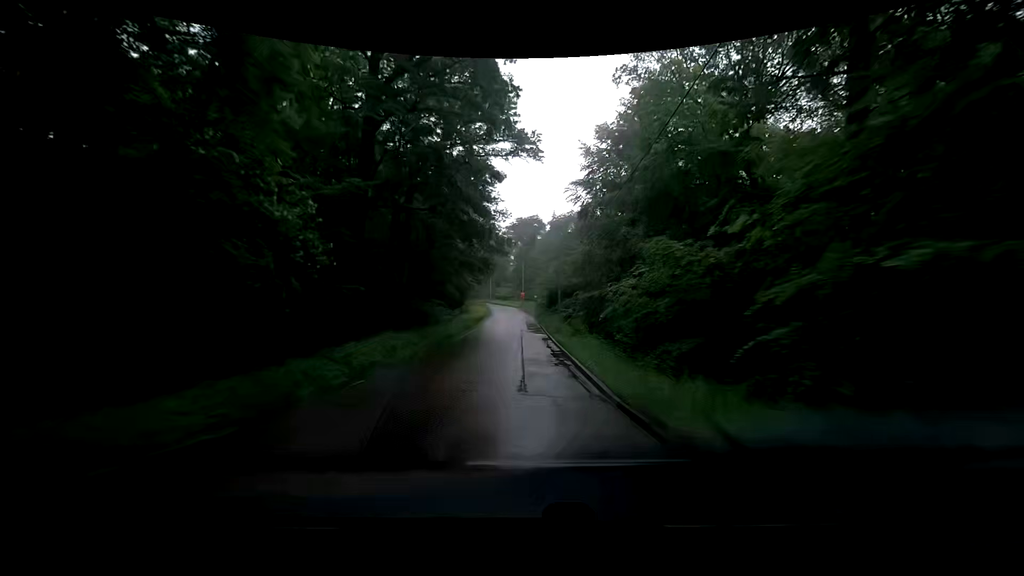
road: tertiary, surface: asphalt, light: Day
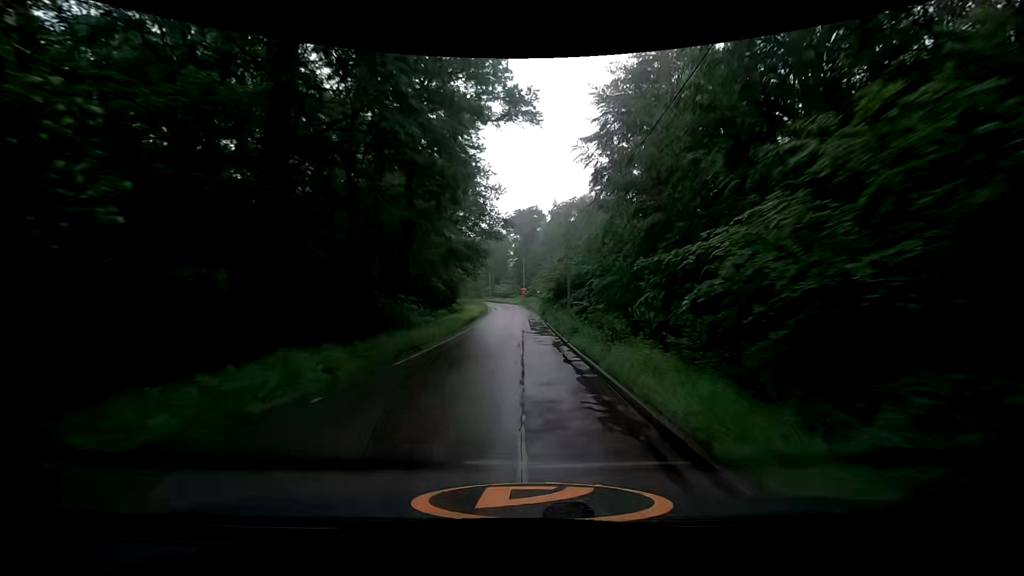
(0.0, +9.1) m; -1°
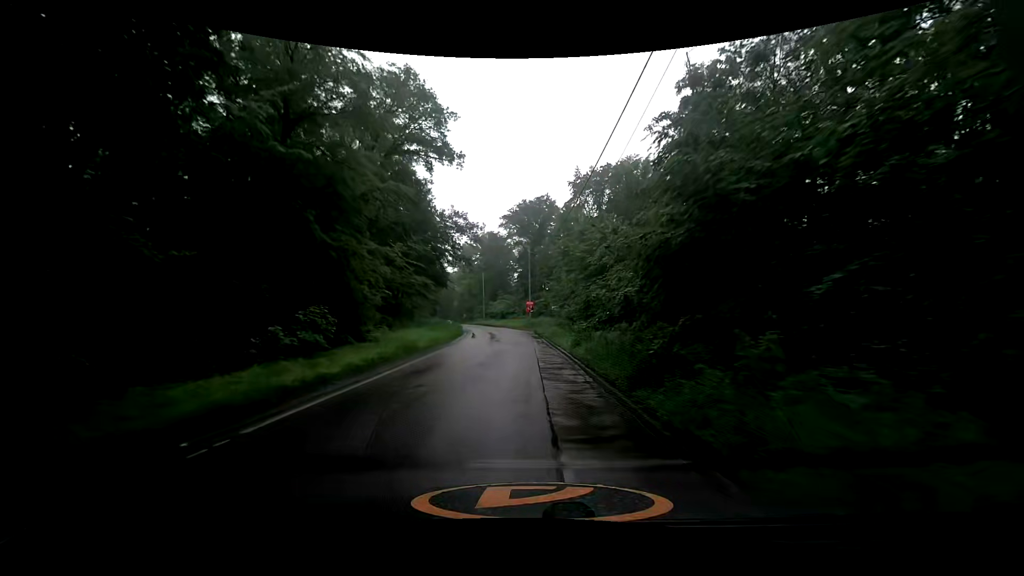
(+0.1, +36.3) m; 0°
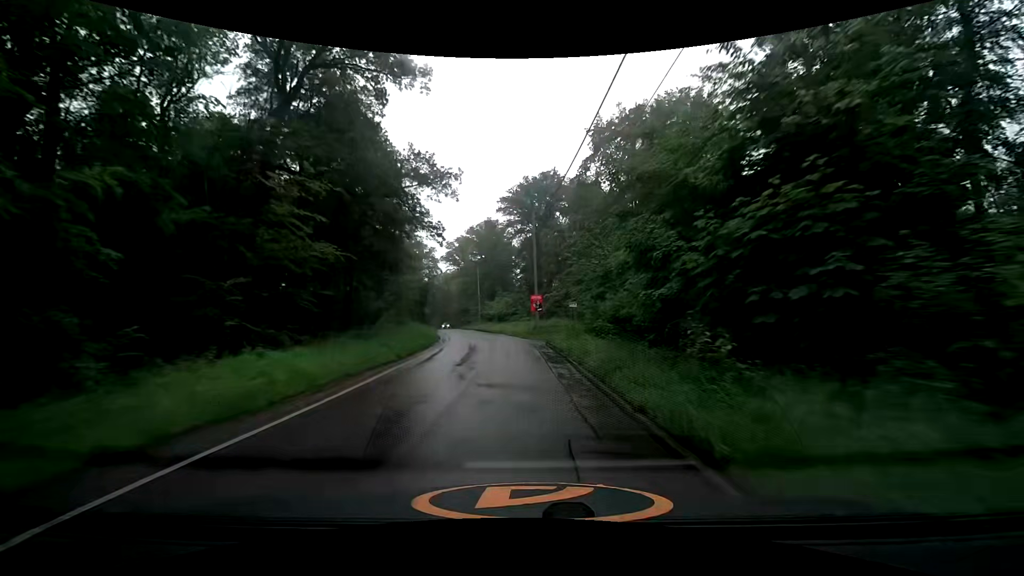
(0.0, +18.0) m; -1°
(0, +10) (0, +20) (-1, +30) (-2, +40) (-4, +50) (-6, +60) (-8, +69) (-10, +79) (-12, +89) (-13, +99) m
